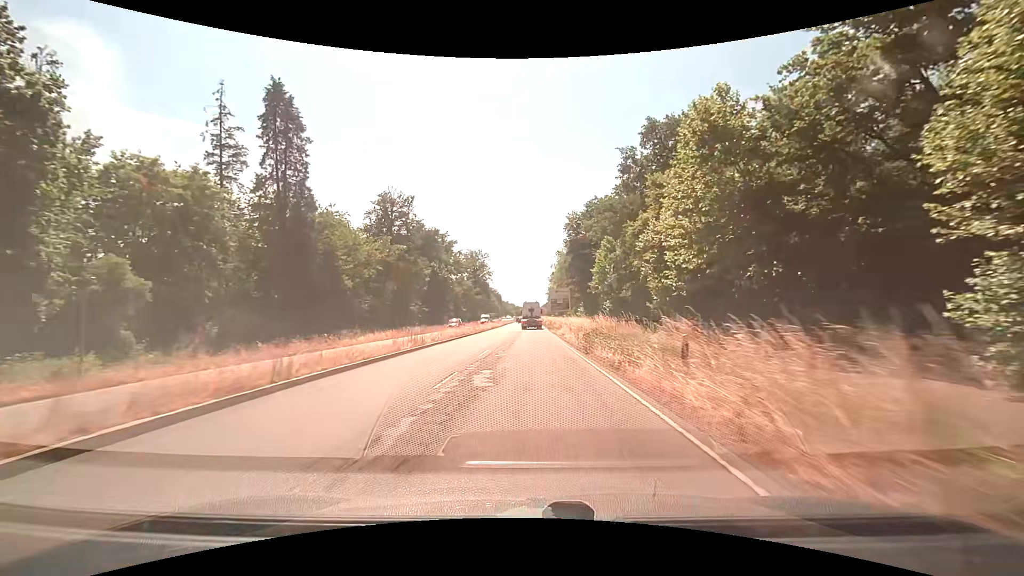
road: primary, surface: asphalt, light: Day
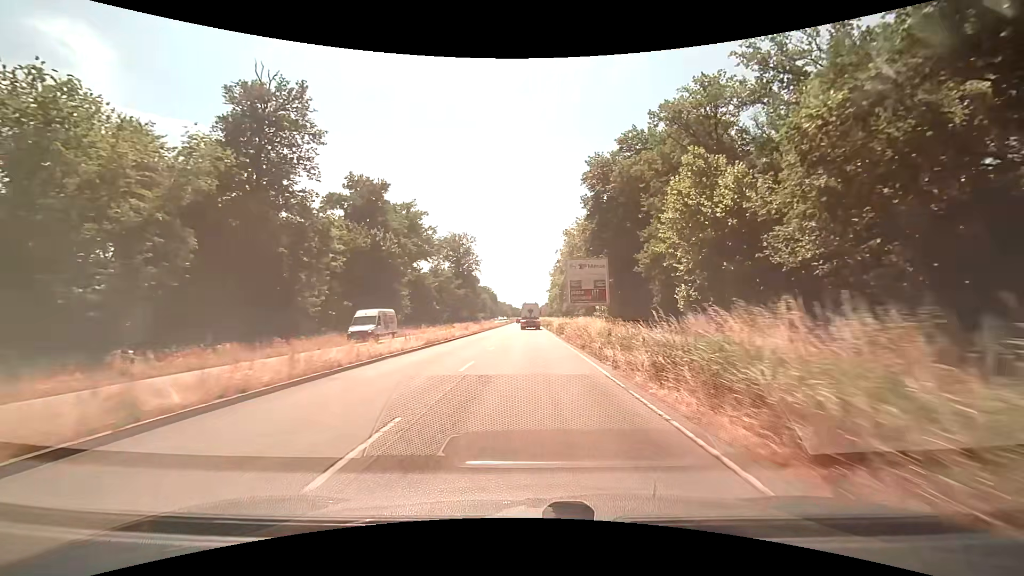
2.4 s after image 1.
(+0.4, +41.6) m; 0°
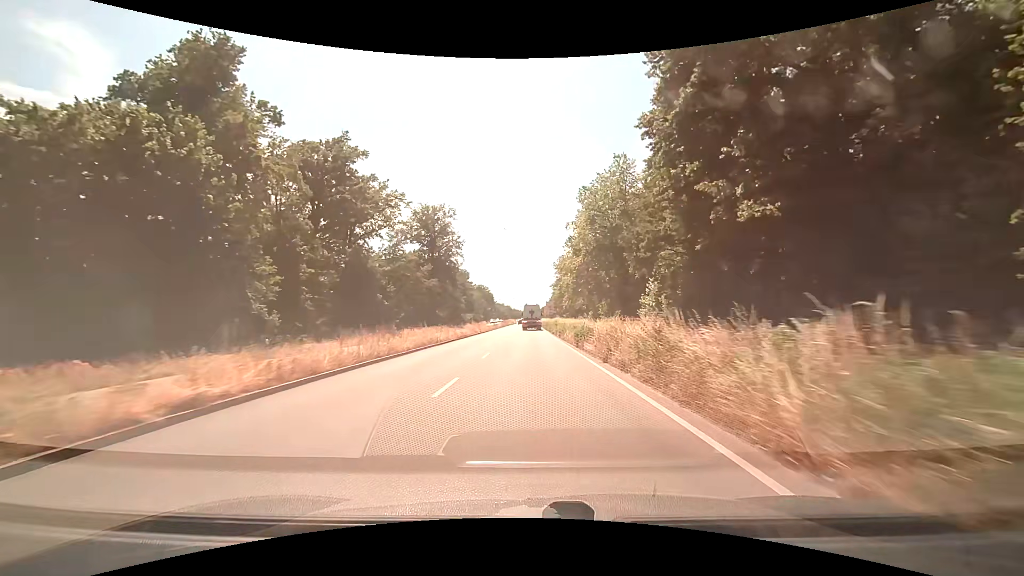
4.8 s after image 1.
(+0.6, +40.5) m; +1°
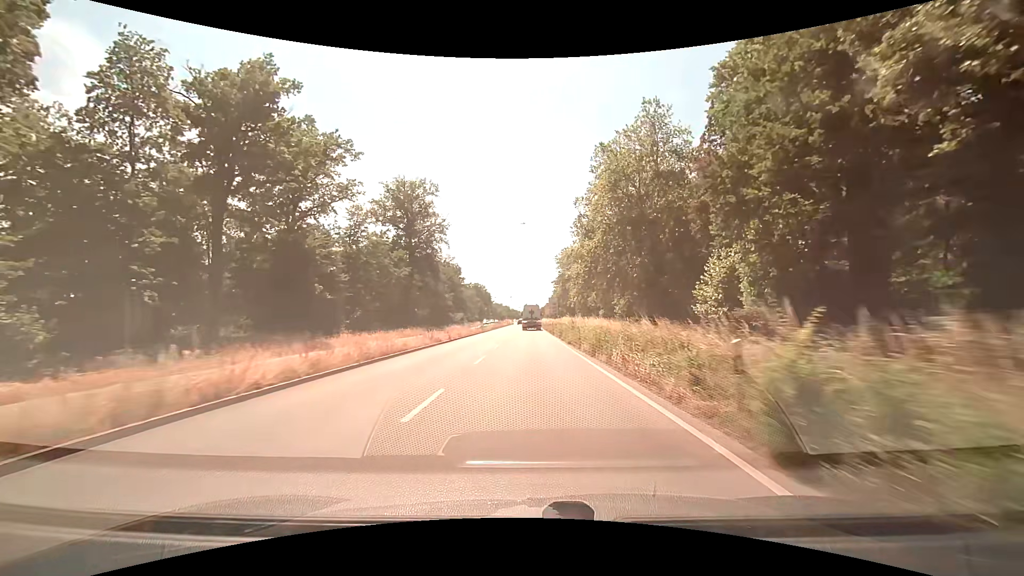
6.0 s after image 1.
(-0.1, +20.3) m; 0°
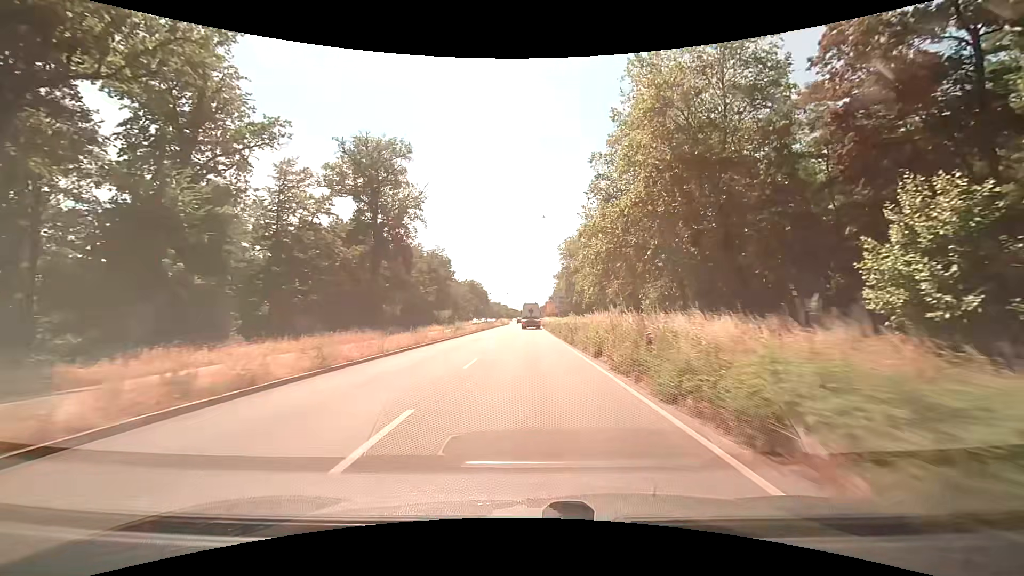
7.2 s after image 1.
(0.0, +20.6) m; 0°
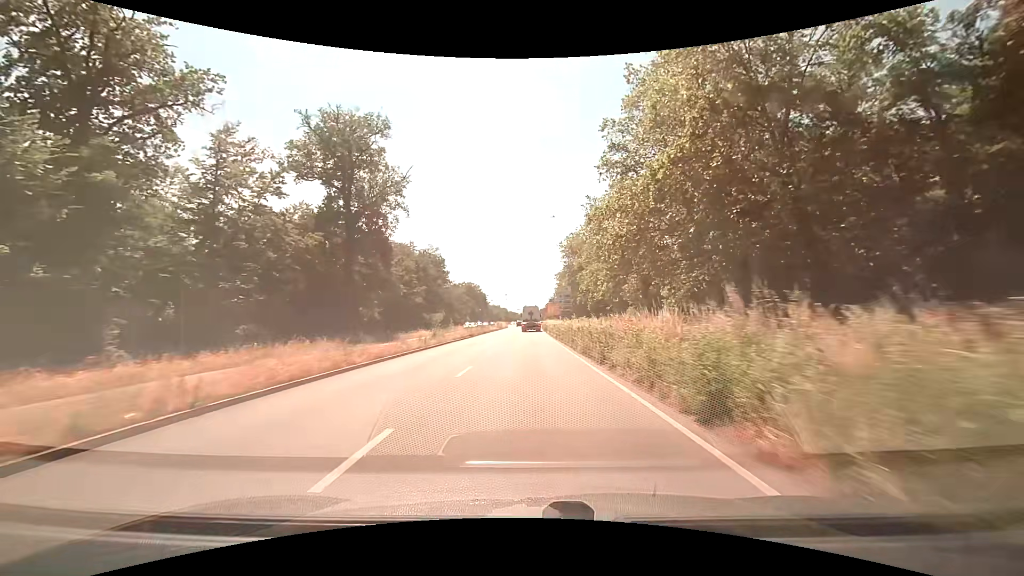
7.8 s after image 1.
(+0.1, +10.4) m; 0°
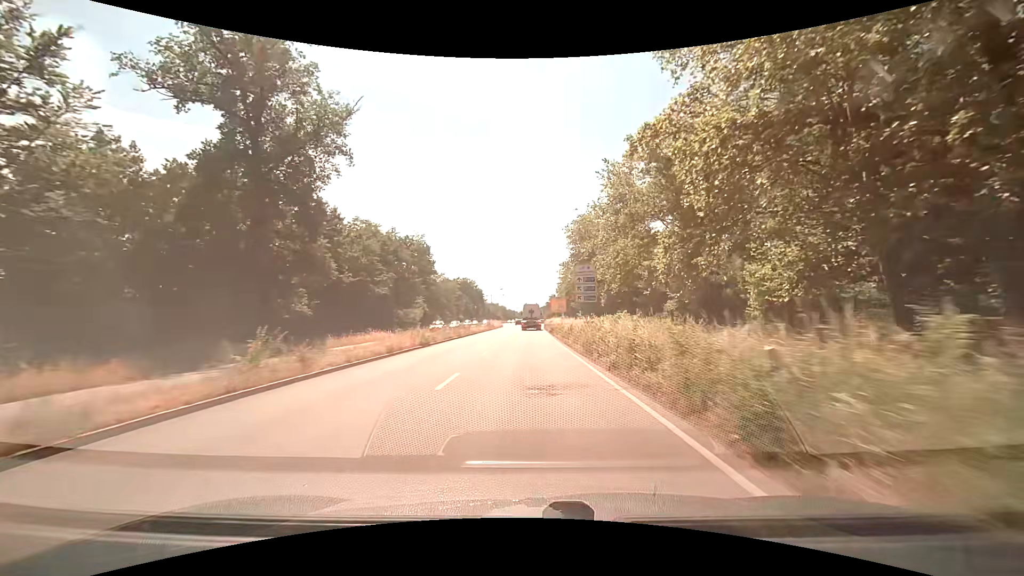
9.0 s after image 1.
(+0.1, +20.9) m; +1°
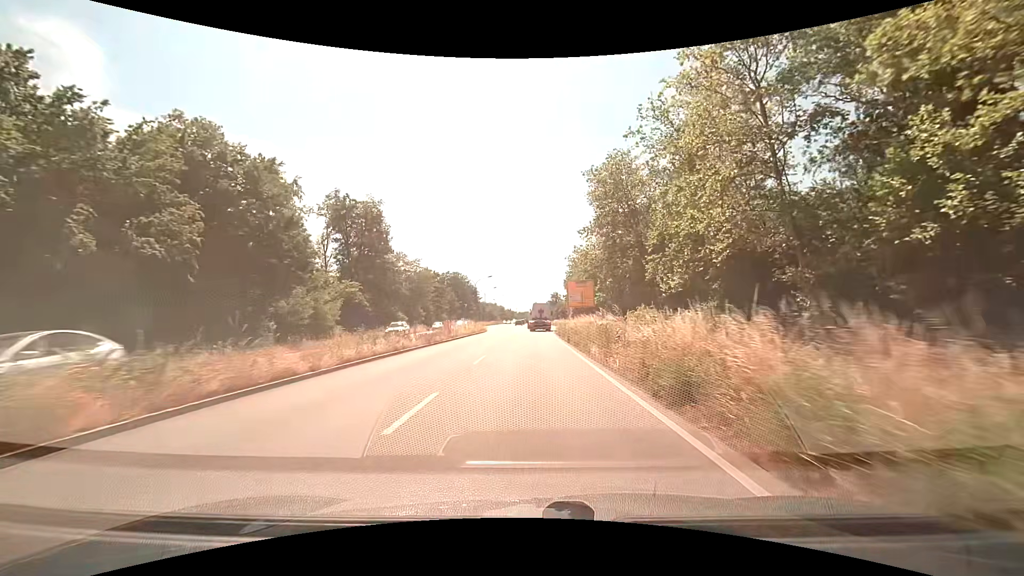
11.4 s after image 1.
(-0.3, +40.3) m; -1°
